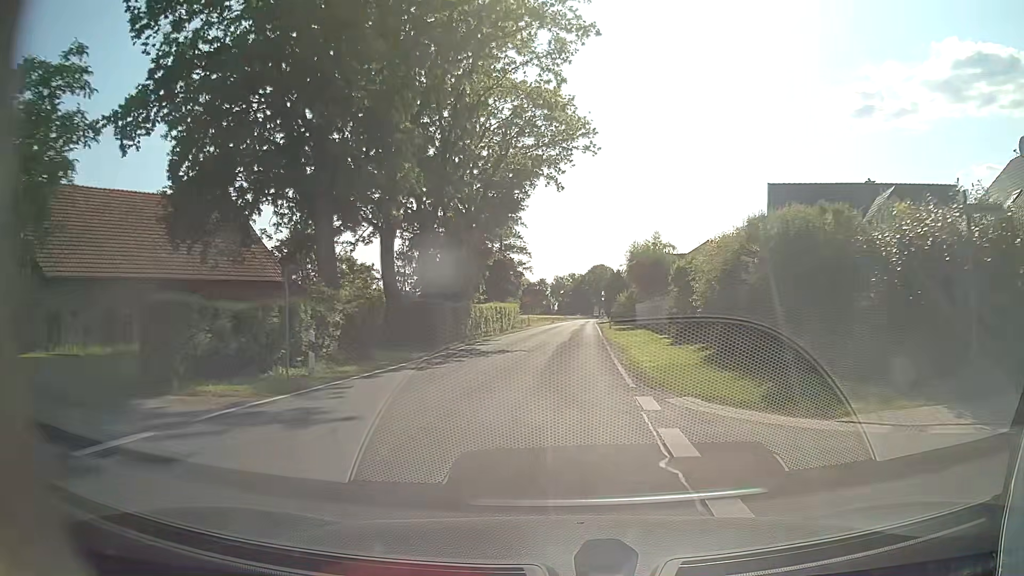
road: tertiary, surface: asphalt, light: Day
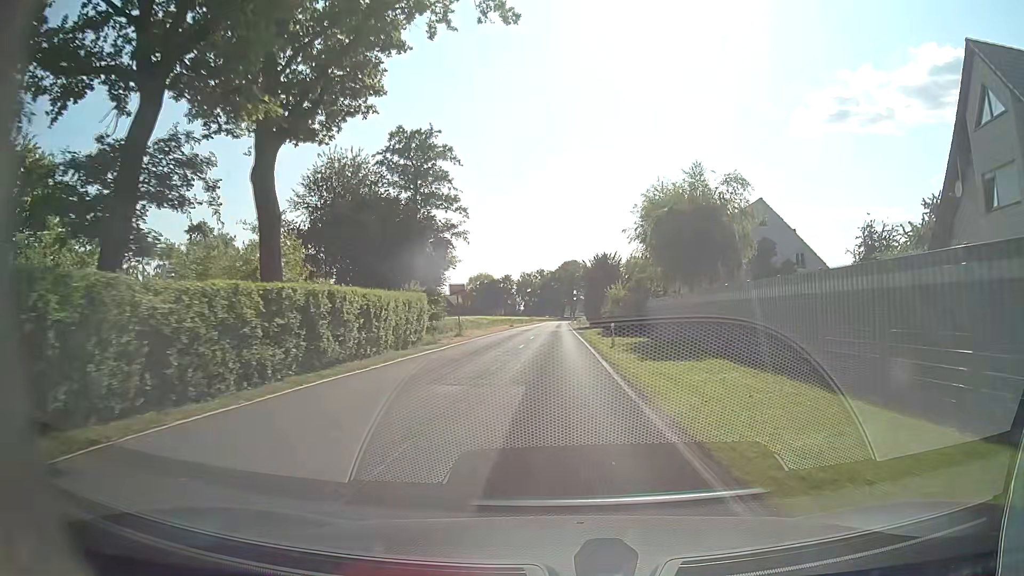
(+0.8, +29.9) m; +2°
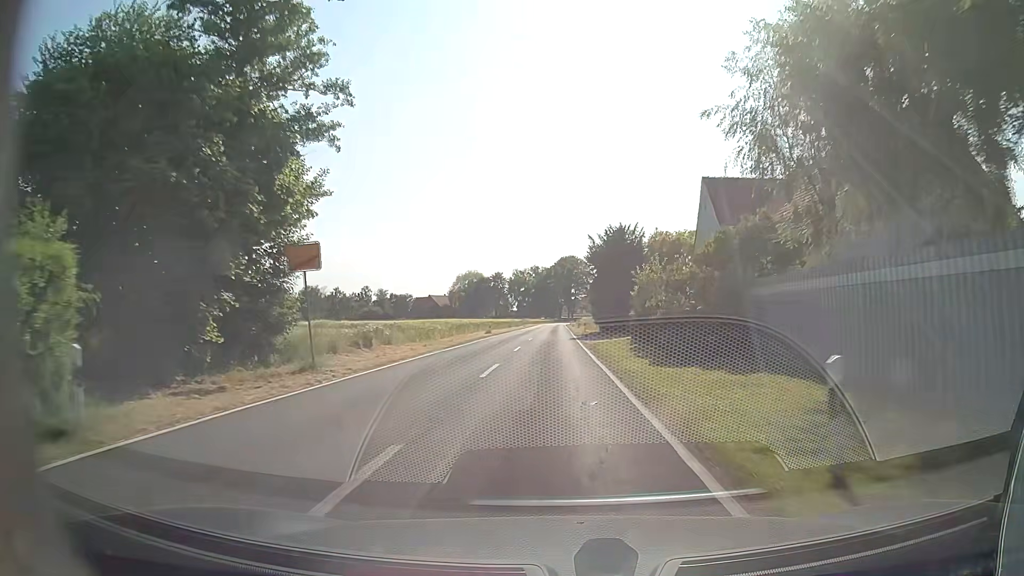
(+0.4, +23.3) m; +1°
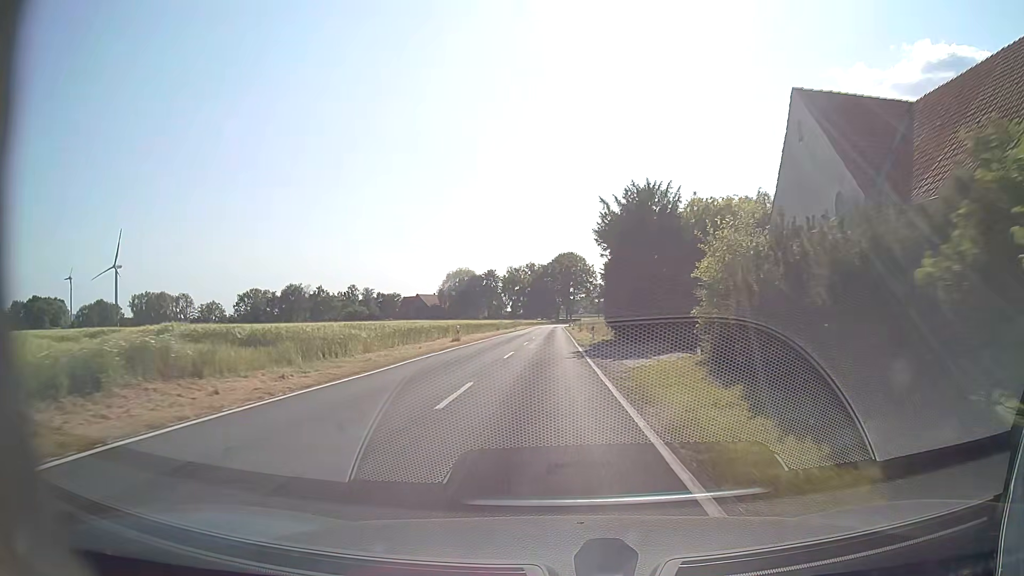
(+0.1, +16.5) m; +1°
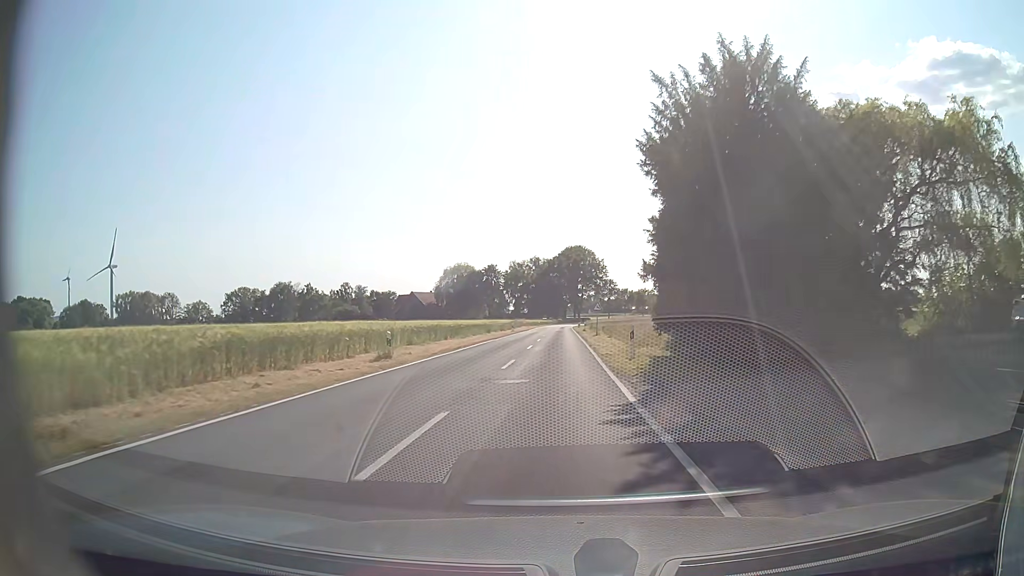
(-0.1, +17.8) m; -1°
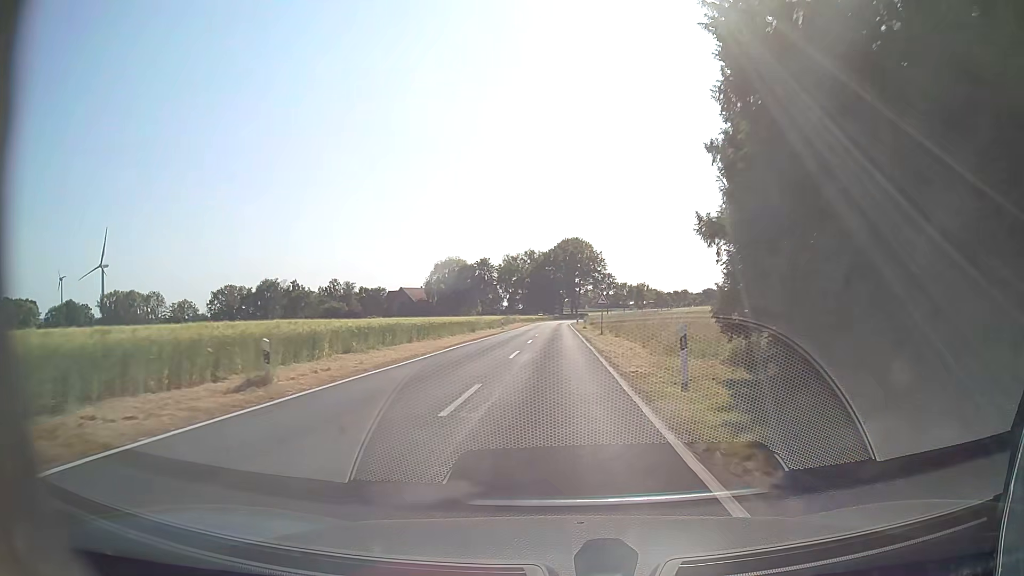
(0.0, +9.5) m; 0°
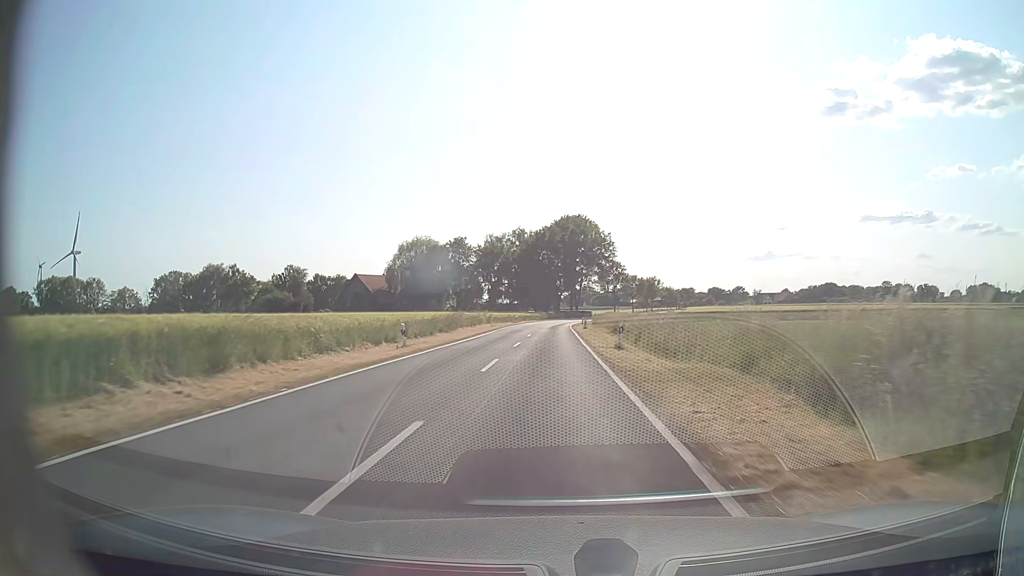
(+0.1, +41.0) m; +1°
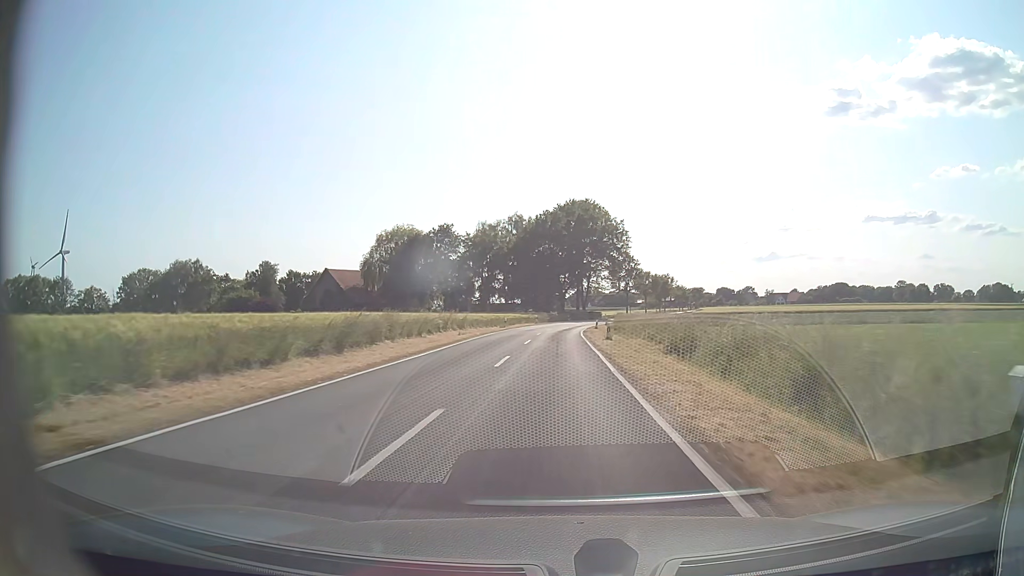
(-0.2, +22.0) m; -1°
(0, +10) (0, +20) (0, +30) (0, +40) (+1, +50) (+1, +60) (+2, +70) (+4, +80) (+5, +90) (+7, +99) m
